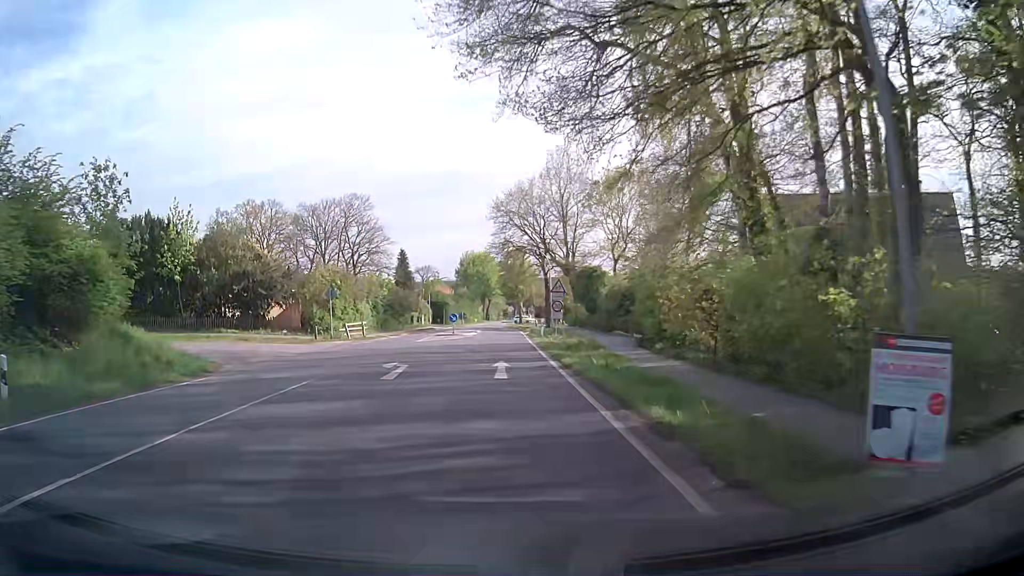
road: secondary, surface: asphalt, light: Day
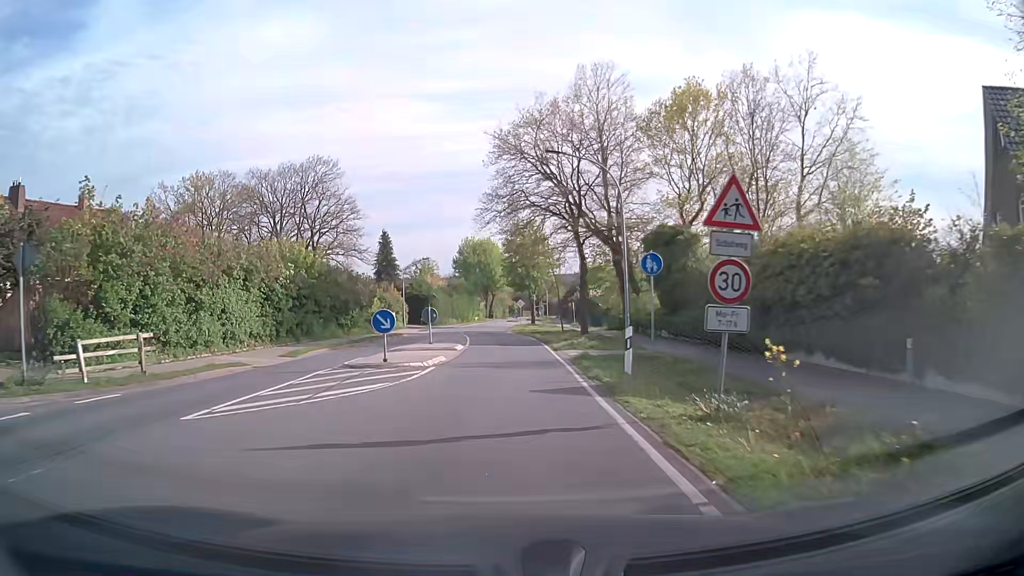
(+0.1, +26.1) m; 0°
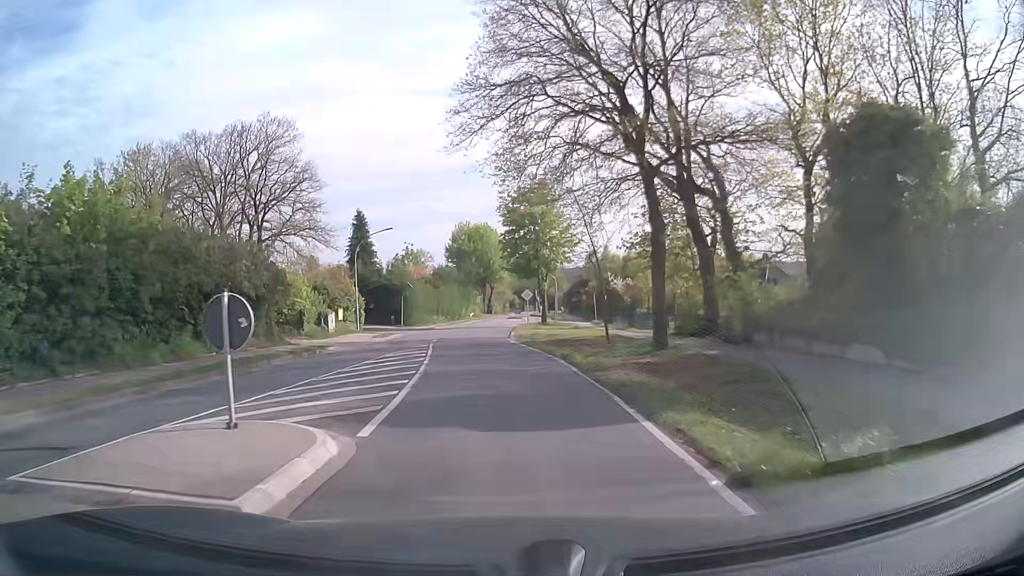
(+0.2, +19.1) m; 0°
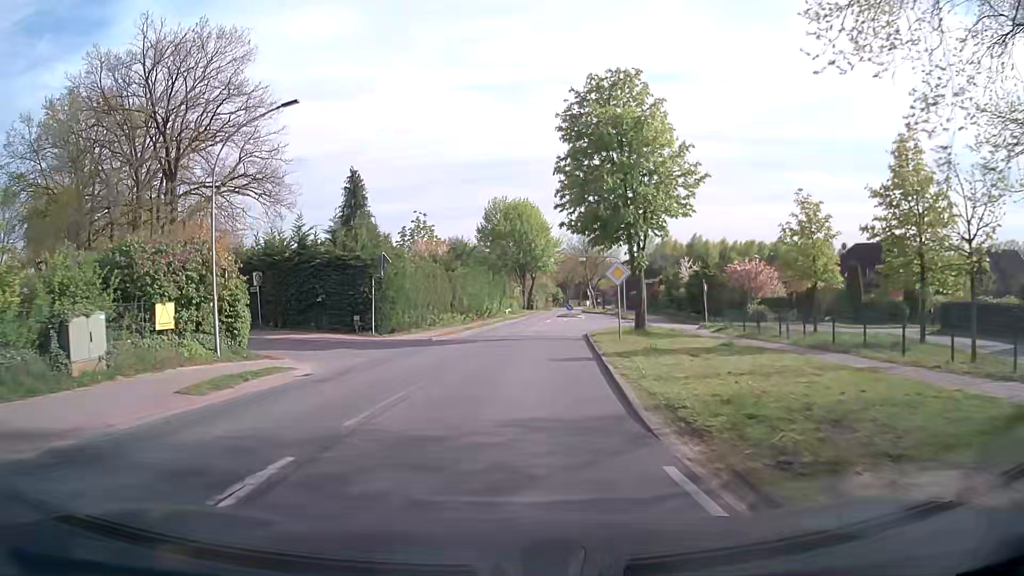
(-0.6, +24.7) m; -3°
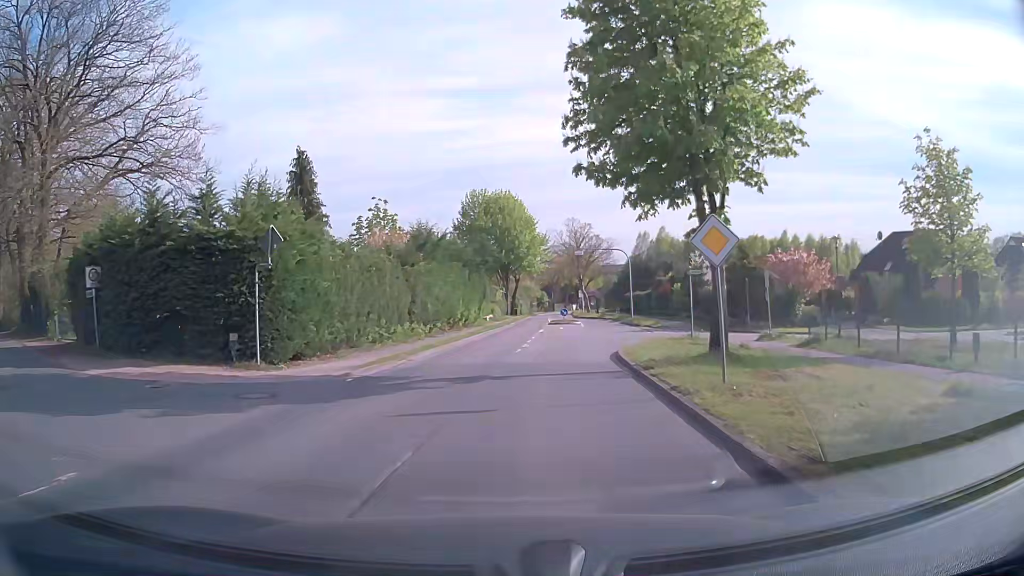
(+0.2, +12.1) m; +2°
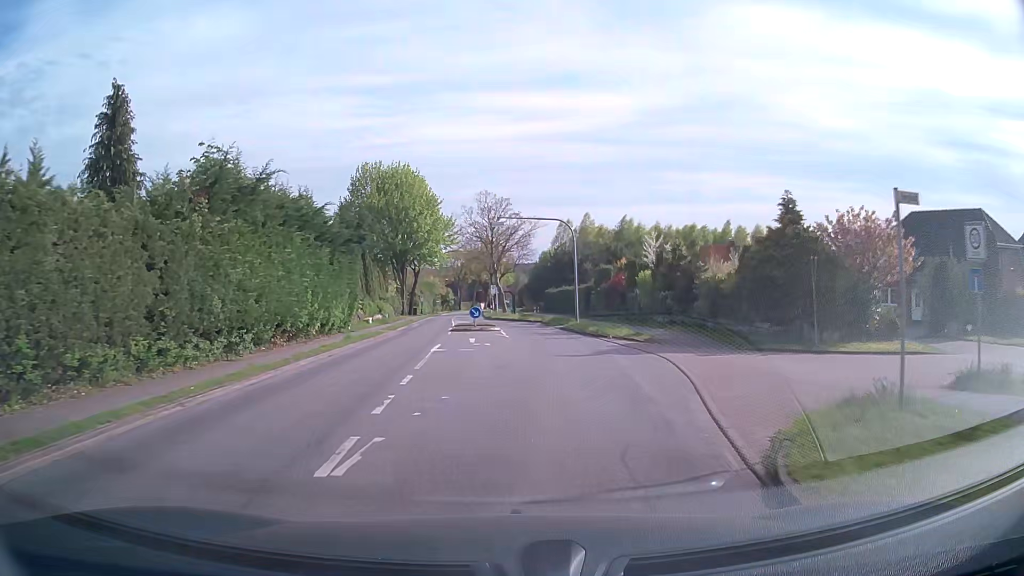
(+0.9, +17.7) m; +8°
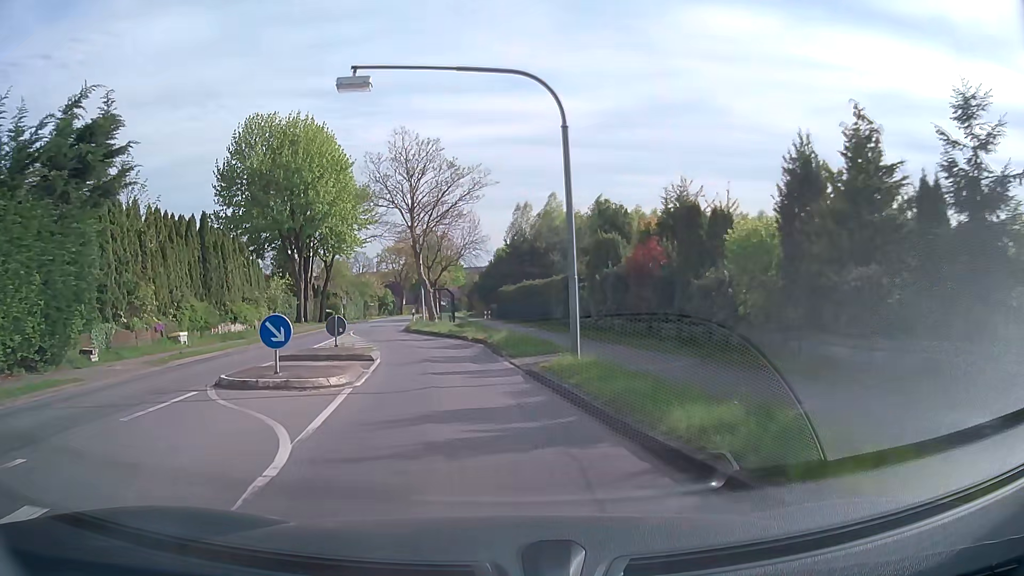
(+1.6, +23.0) m; +4°
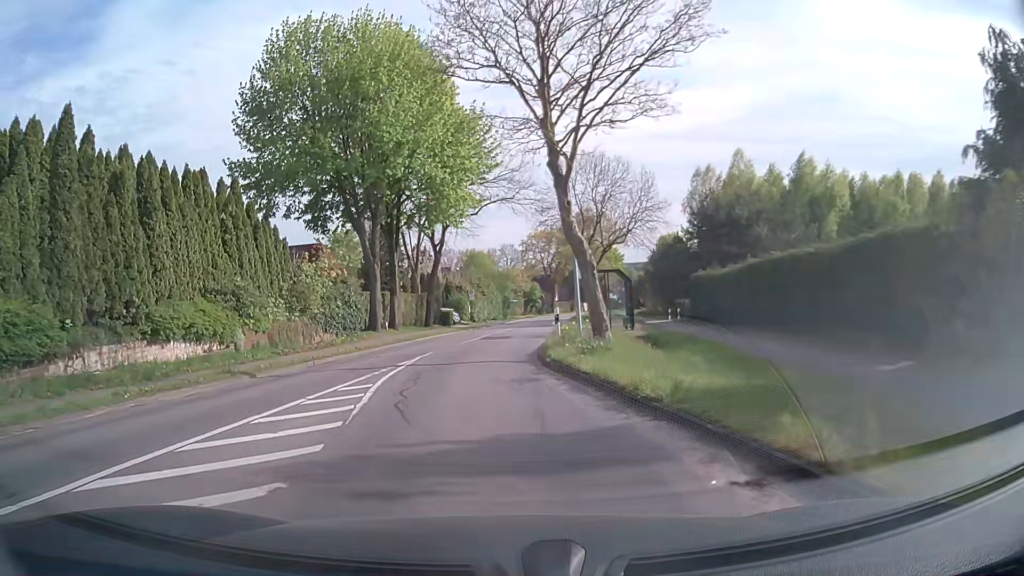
(-2.4, +22.1) m; -13°
(0, +10) (-1, +20) (-1, +30) (0, +40) (+1, +50) (+3, +60) (+4, +70) (+5, +80) (+6, +90) (+8, +99) m
